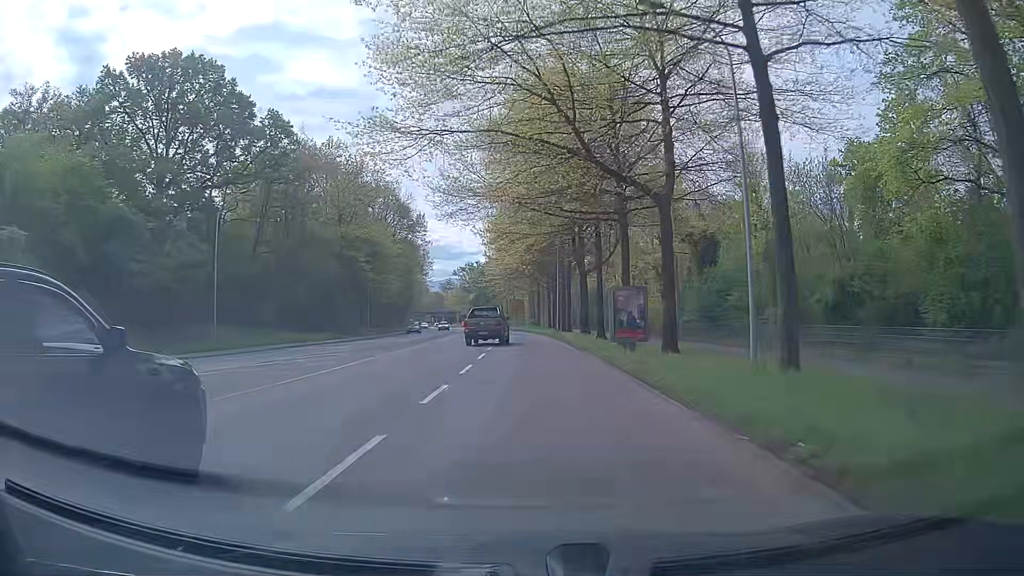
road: secondary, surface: asphalt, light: Day
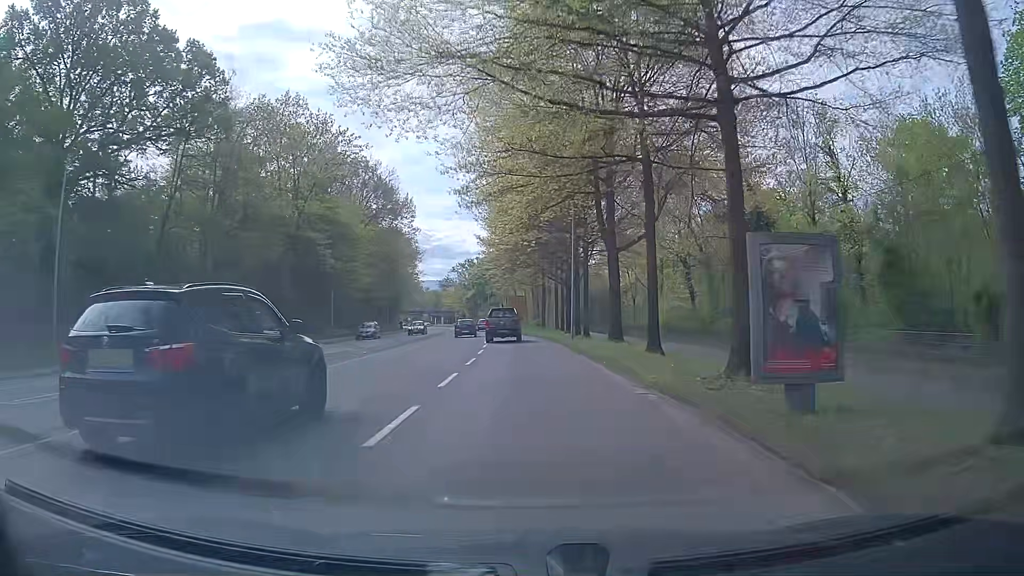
(-0.1, +15.8) m; 0°
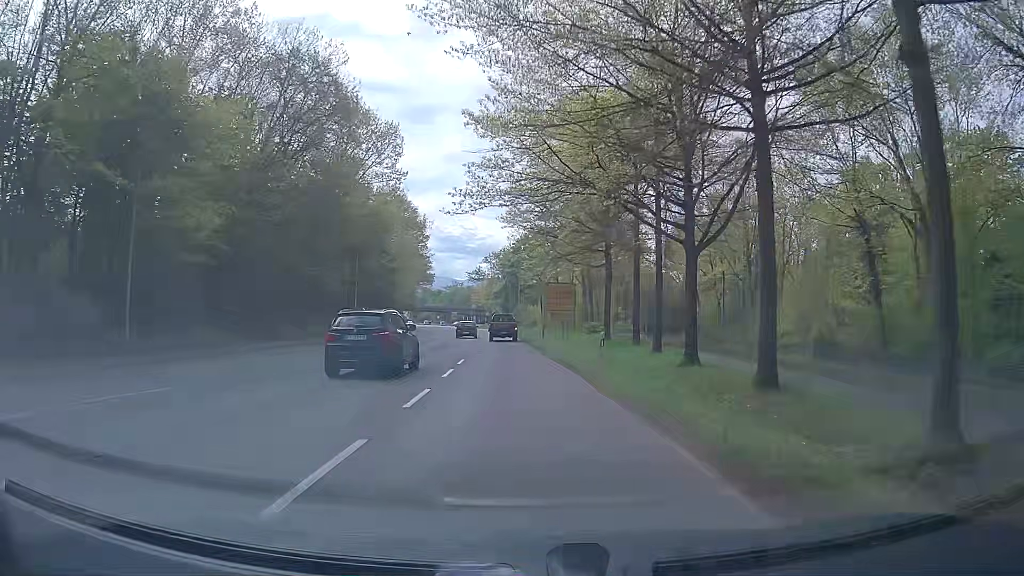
(-0.8, +38.7) m; -4°
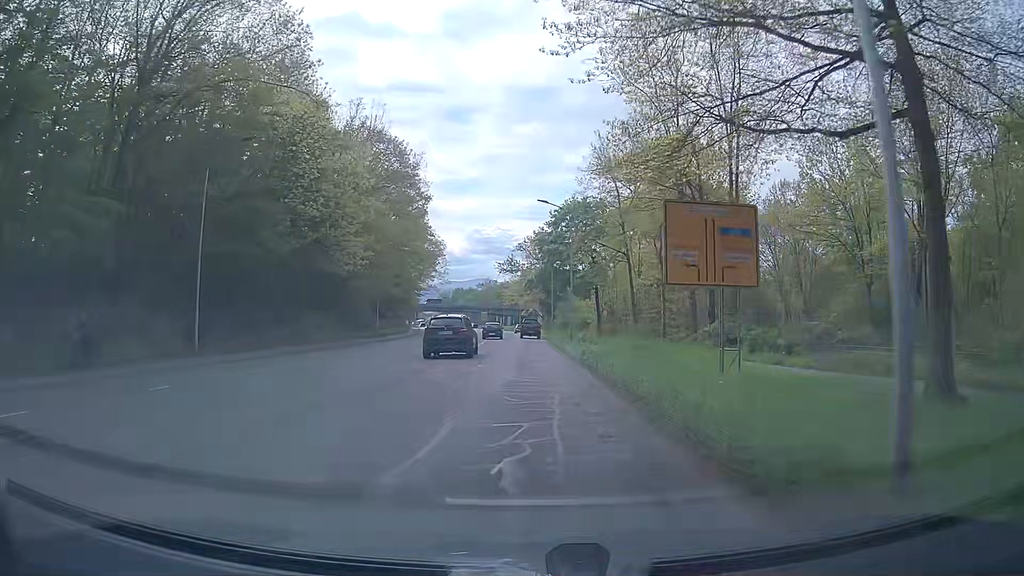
(-1.4, +39.0) m; -3°
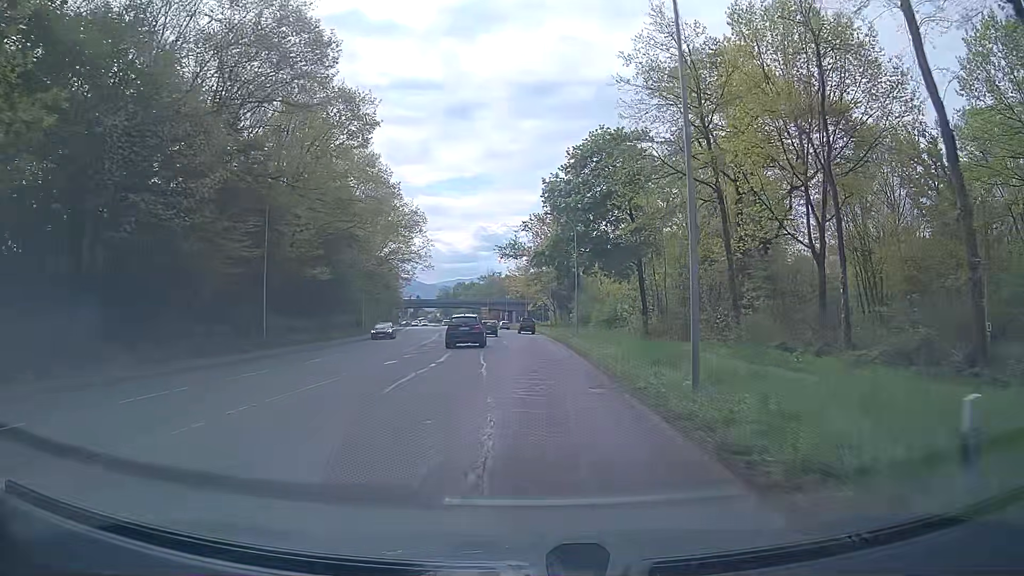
(-0.2, +31.1) m; -1°
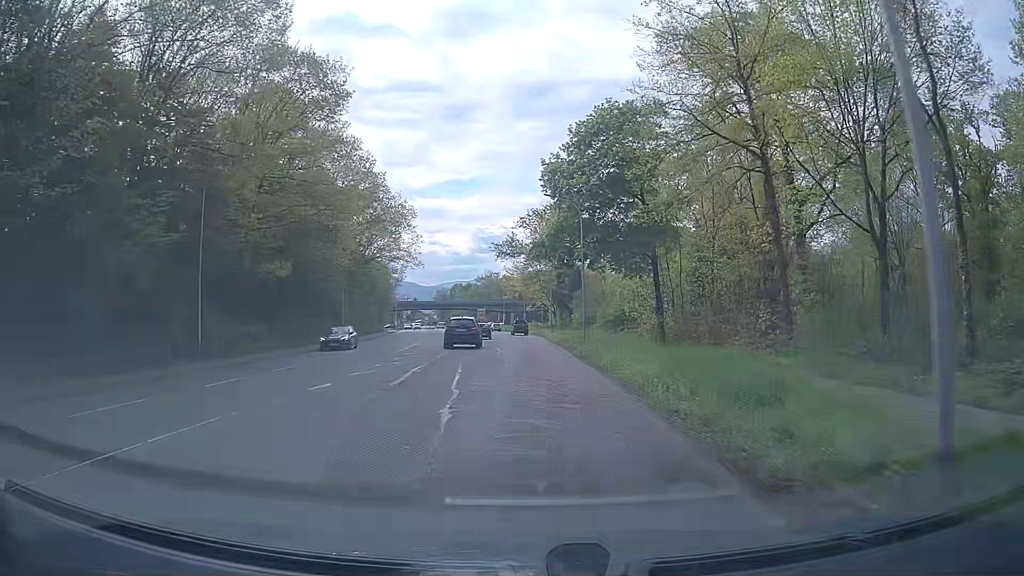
(+0.1, +7.7) m; 0°
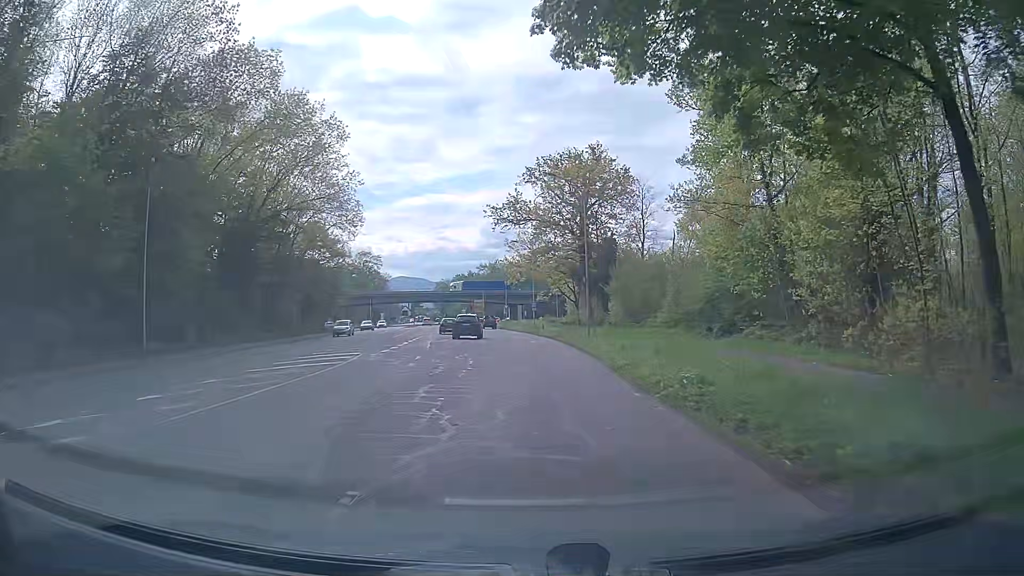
(-0.3, +38.4) m; -1°
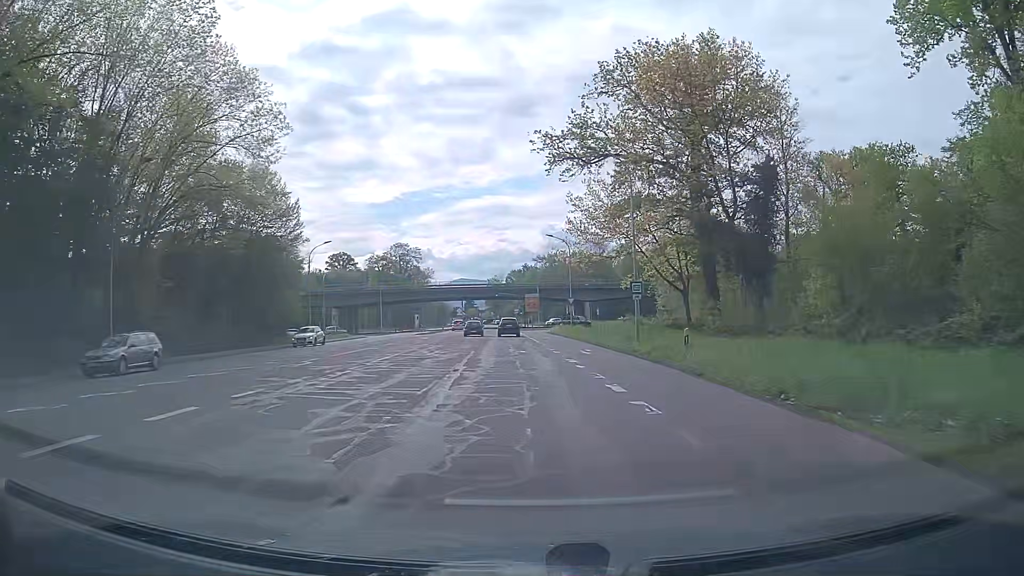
(-1.7, +38.3) m; -5°
(0, +10) (0, +20) (-1, +30) (-1, +40) (-2, +50) (-2, +60) (-3, +70) (-3, +80) (-4, +90) (-4, +100) m
